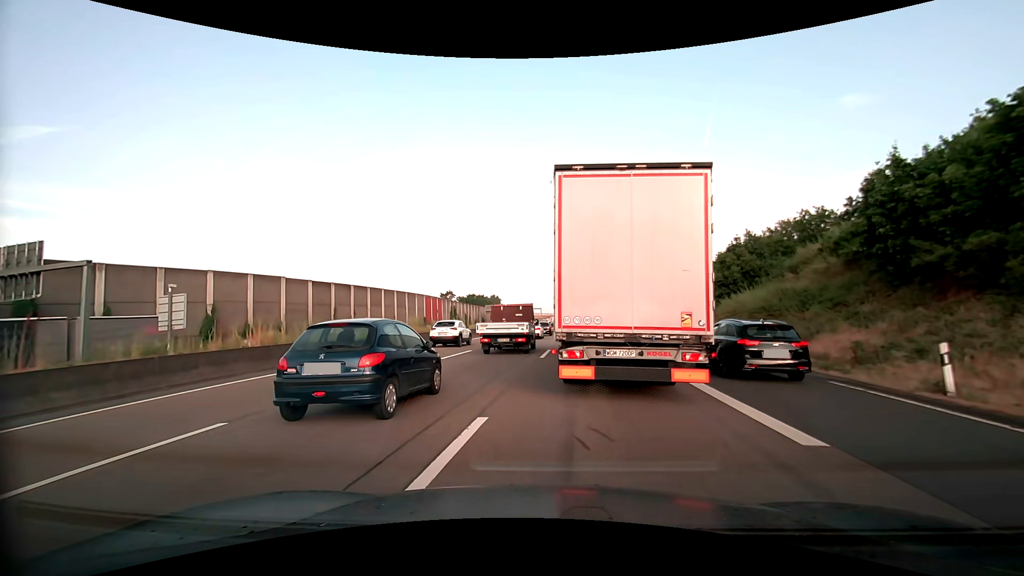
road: motorway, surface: asphalt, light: Day
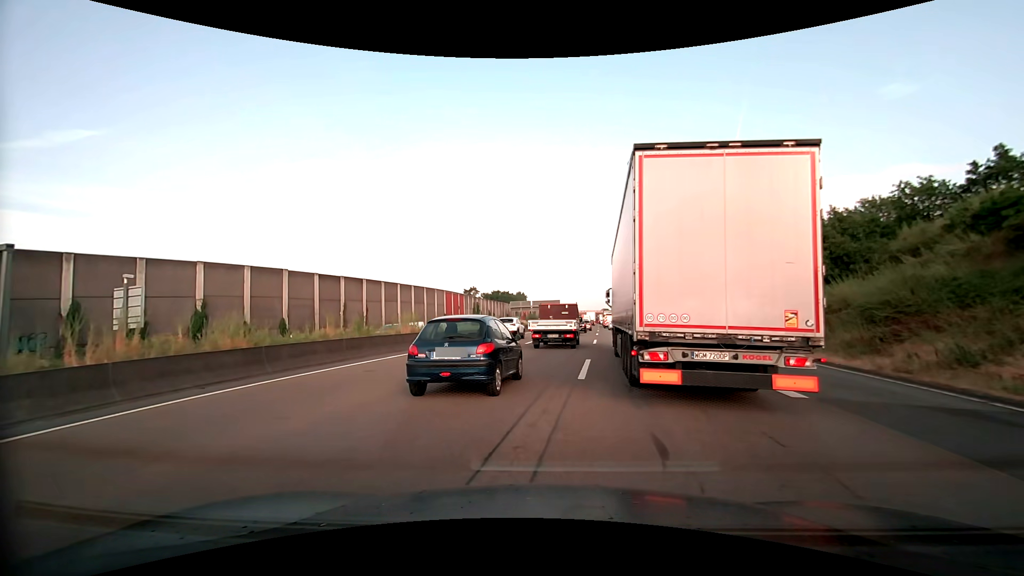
(-0.2, +7.8) m; -3°
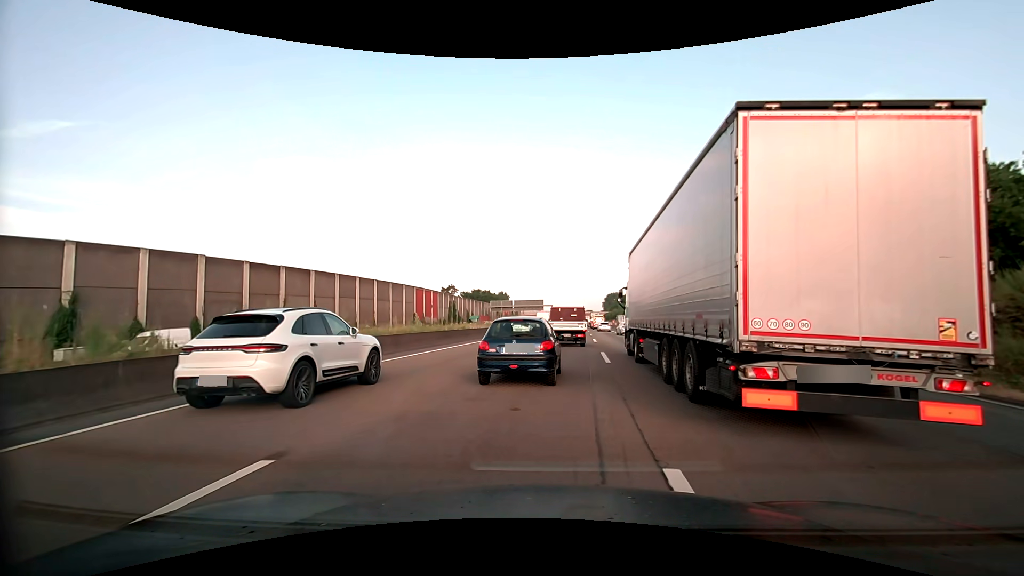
(+0.1, +12.6) m; +2°
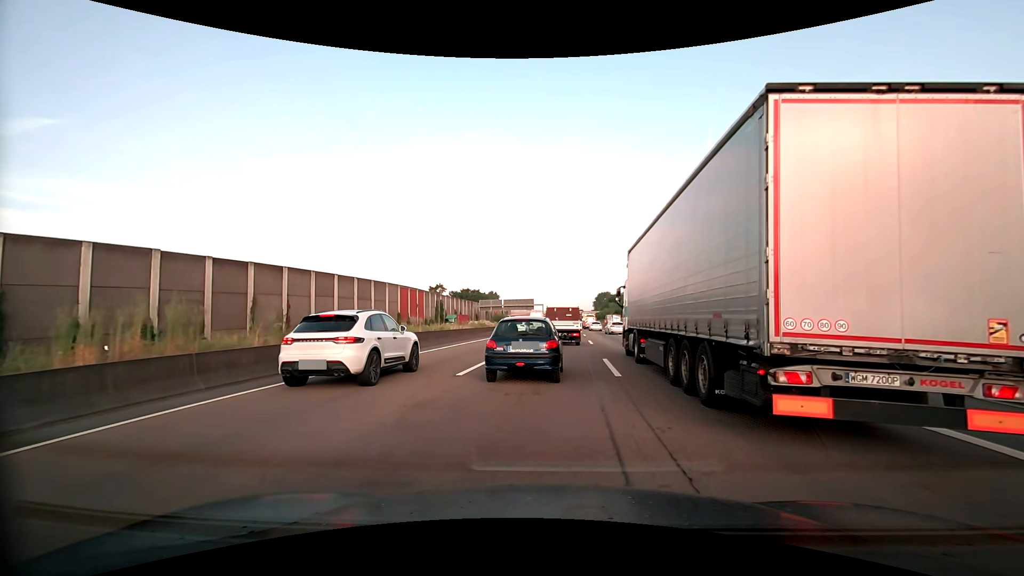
(0.0, +4.4) m; +1°
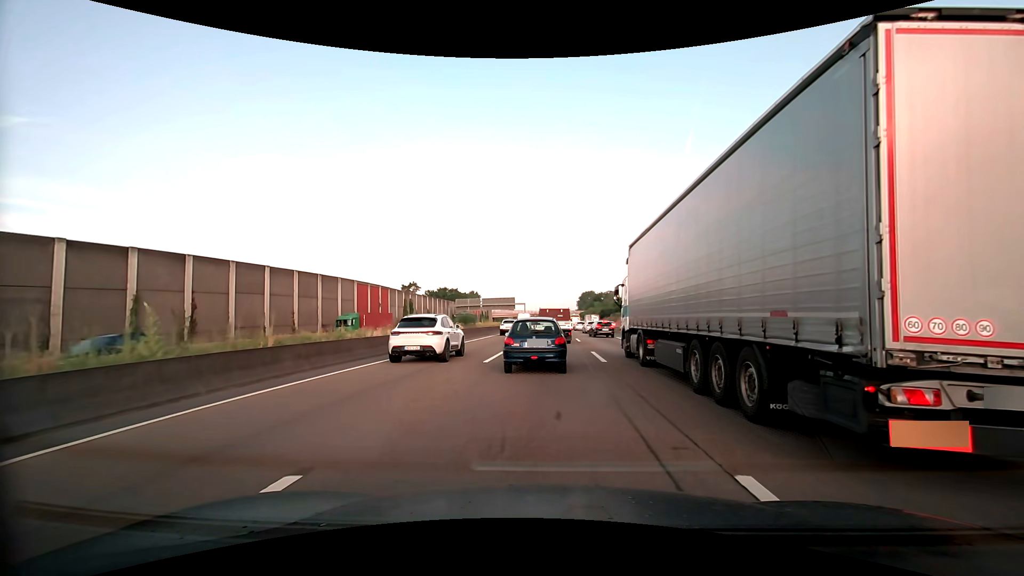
(+0.3, +13.8) m; +2°
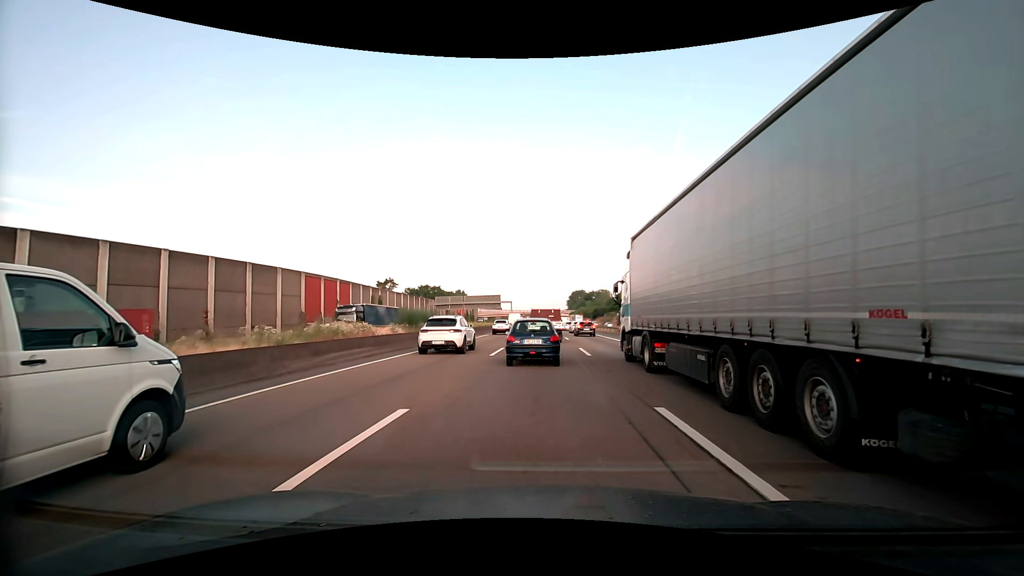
(+0.1, +14.7) m; +1°
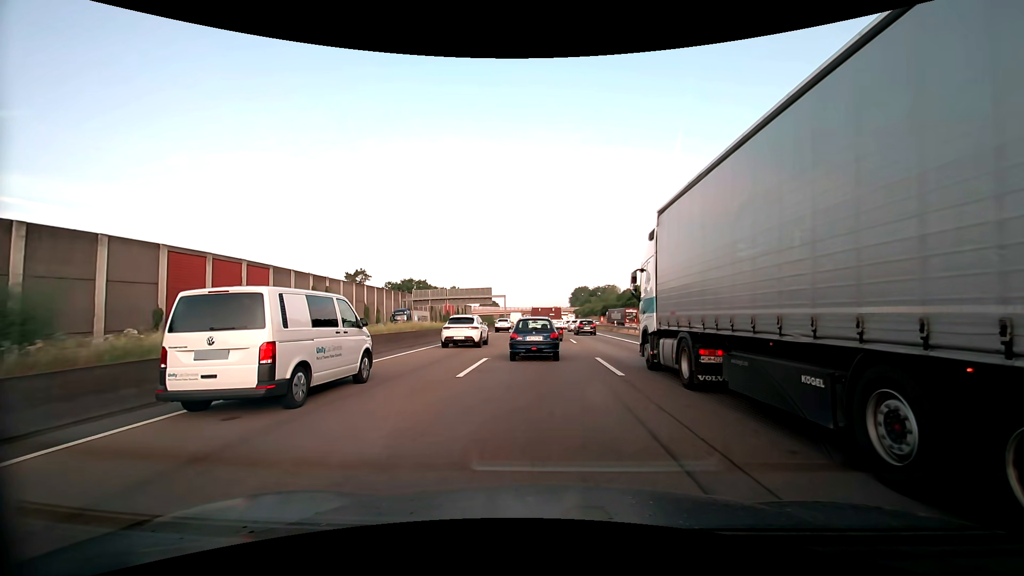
(+0.4, +26.0) m; +1°
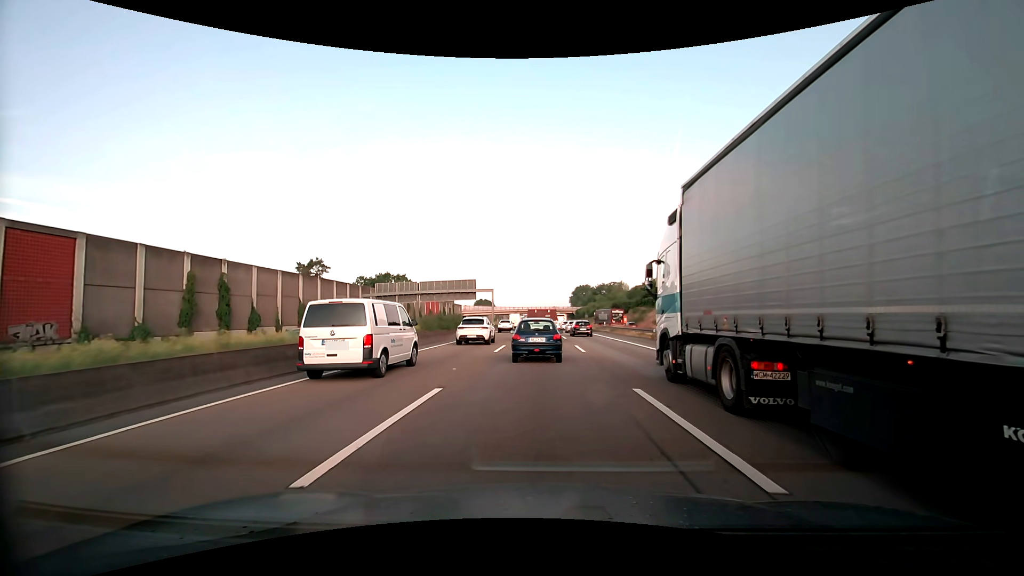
(-0.2, +25.6) m; 0°
(0, +10) (0, +20) (0, +30) (0, +40) (0, +50) (0, +60) (0, +70) (0, +80) (-1, +90) (-1, +100) m
